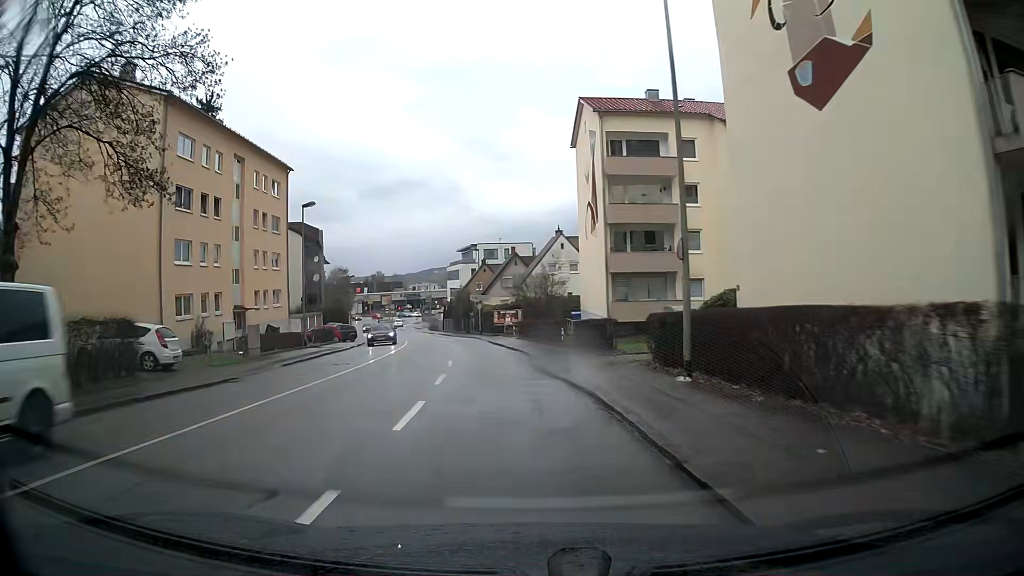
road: tertiary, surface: asphalt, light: Day
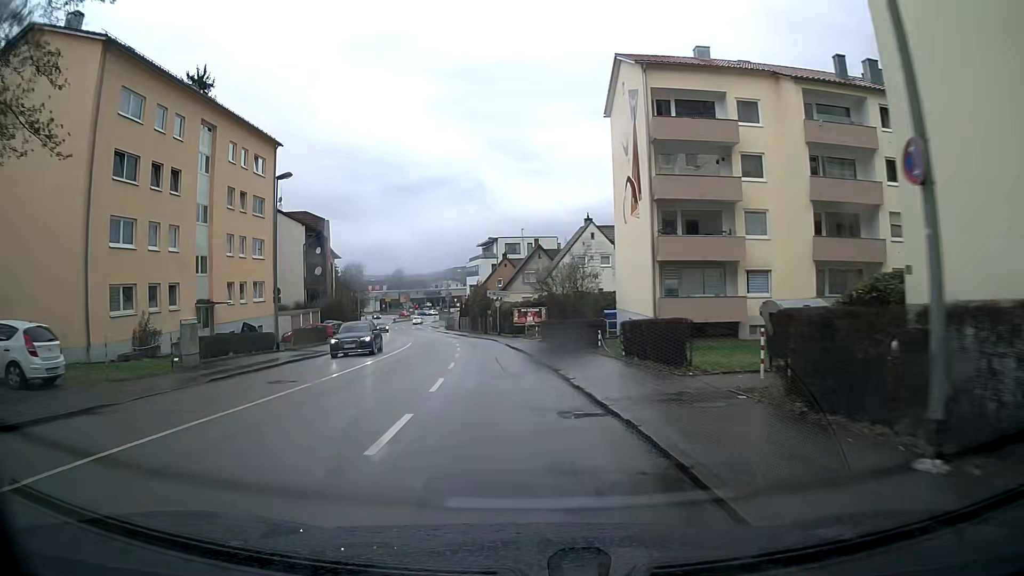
(-0.2, +7.6) m; -4°
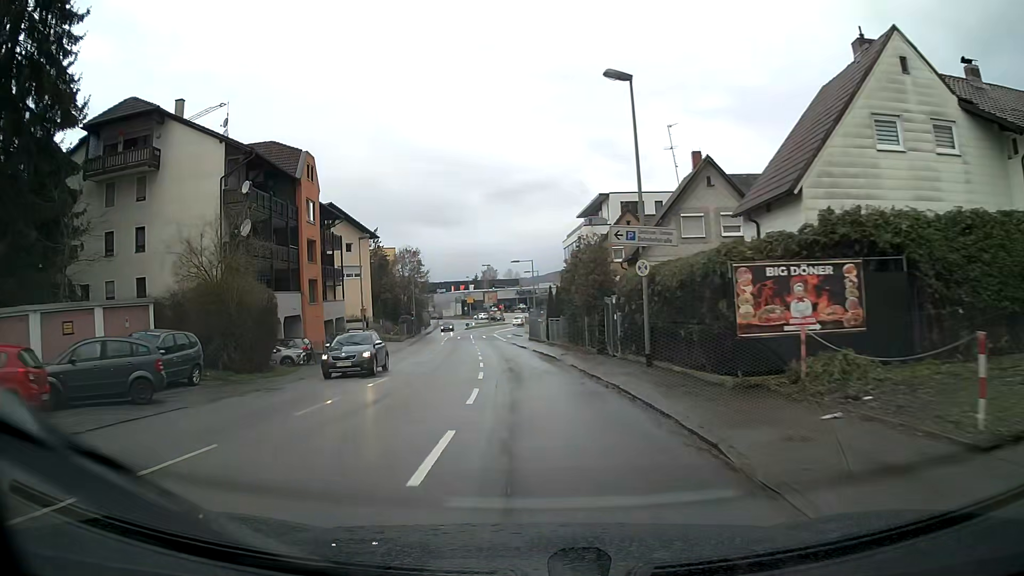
(-1.4, +38.0) m; -5°
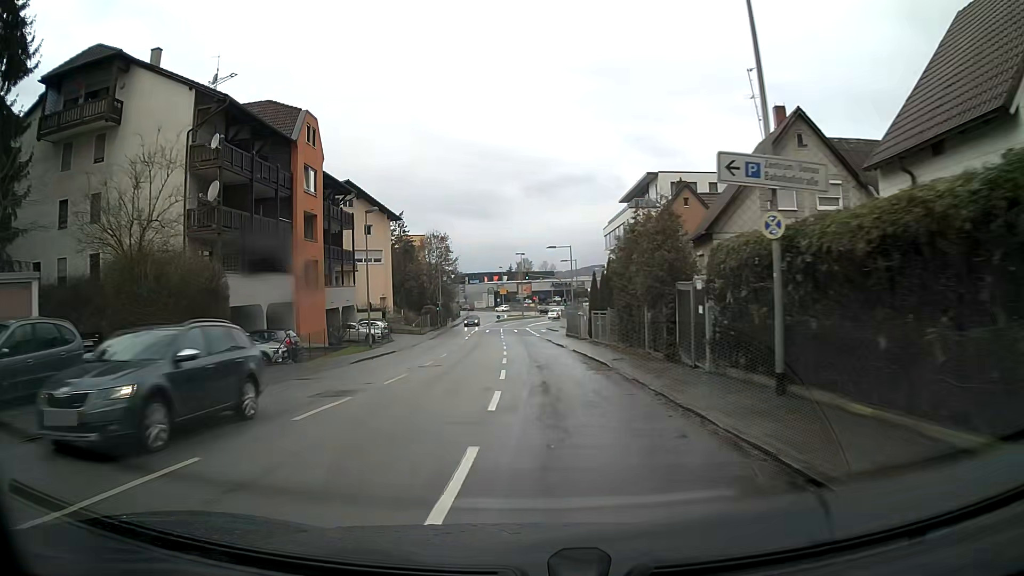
(-0.2, +7.6) m; -3°
(0, +10) (-1, +20) (-2, +30) (-2, +40) (-3, +50) (-4, +60) (-4, +70) (-4, +80) (-3, +90) (0, +99) m
